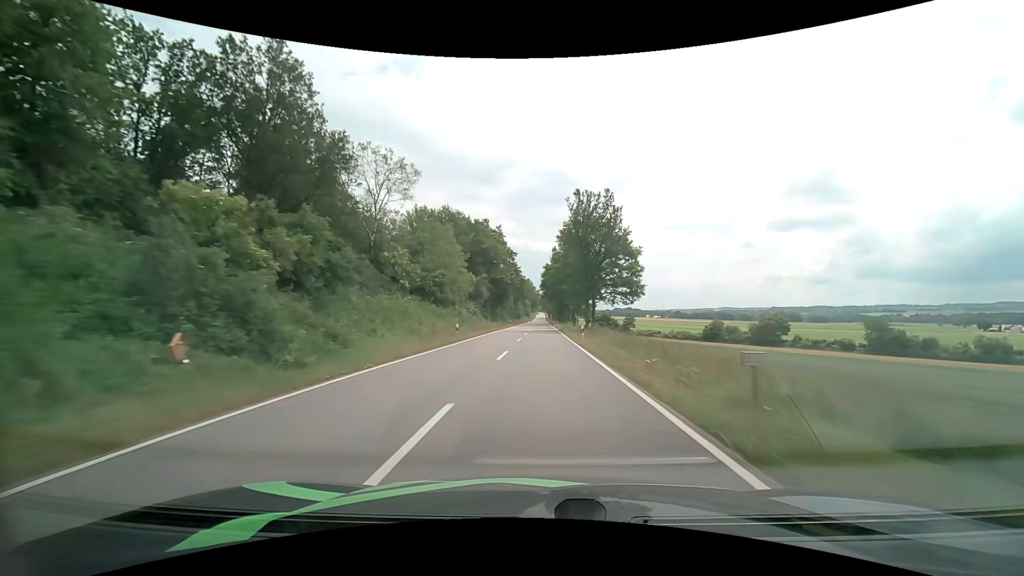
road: tertiary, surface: asphalt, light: Day
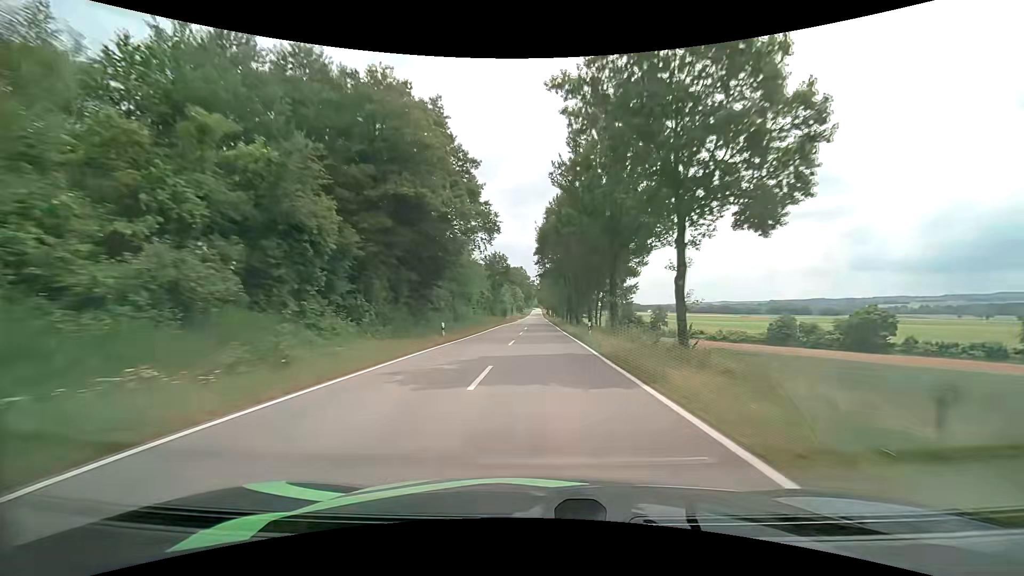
(+0.1, +56.5) m; 0°
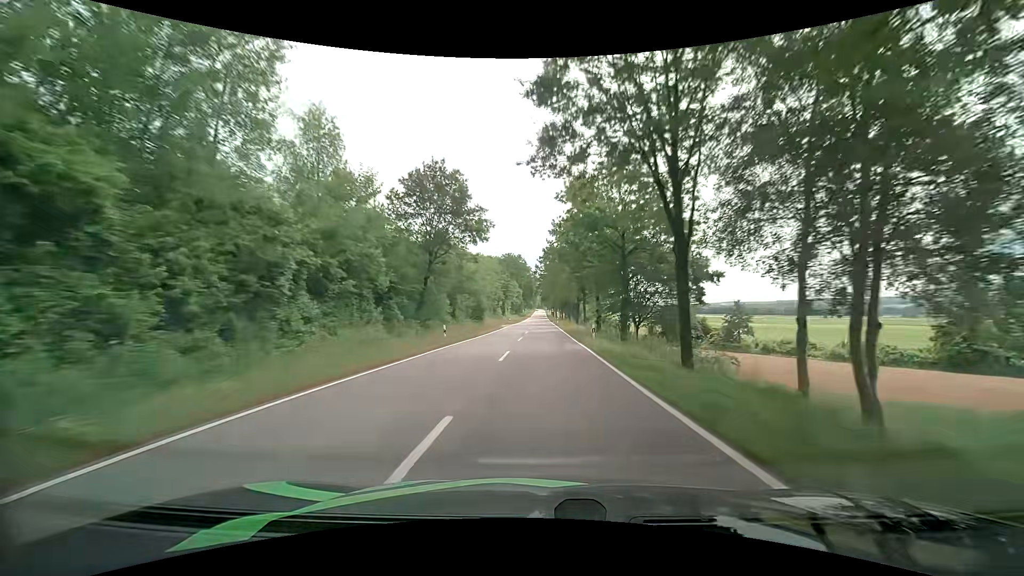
(+0.2, +56.0) m; 0°
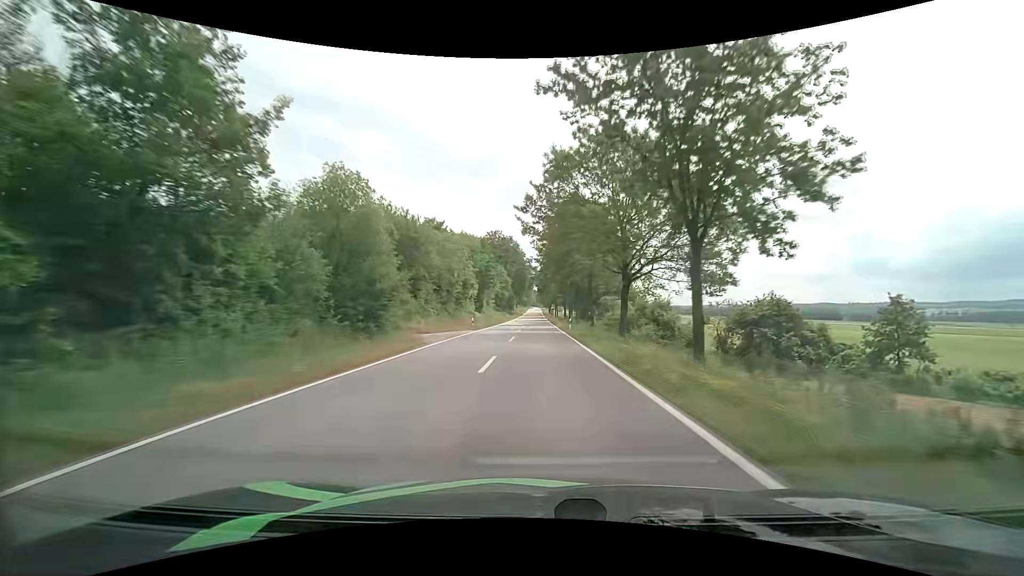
(0.0, +41.3) m; 0°
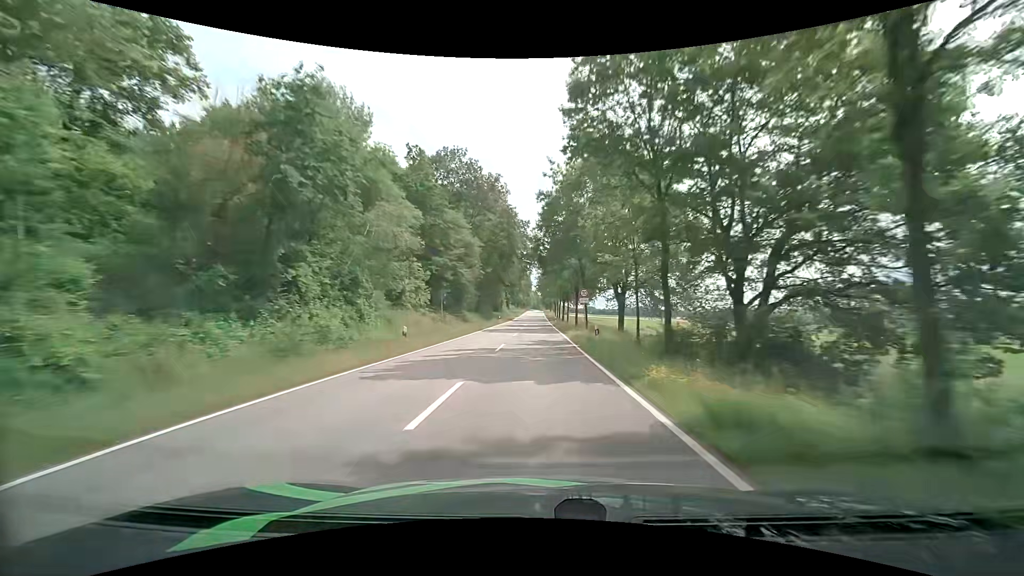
(-0.1, +67.3) m; 0°
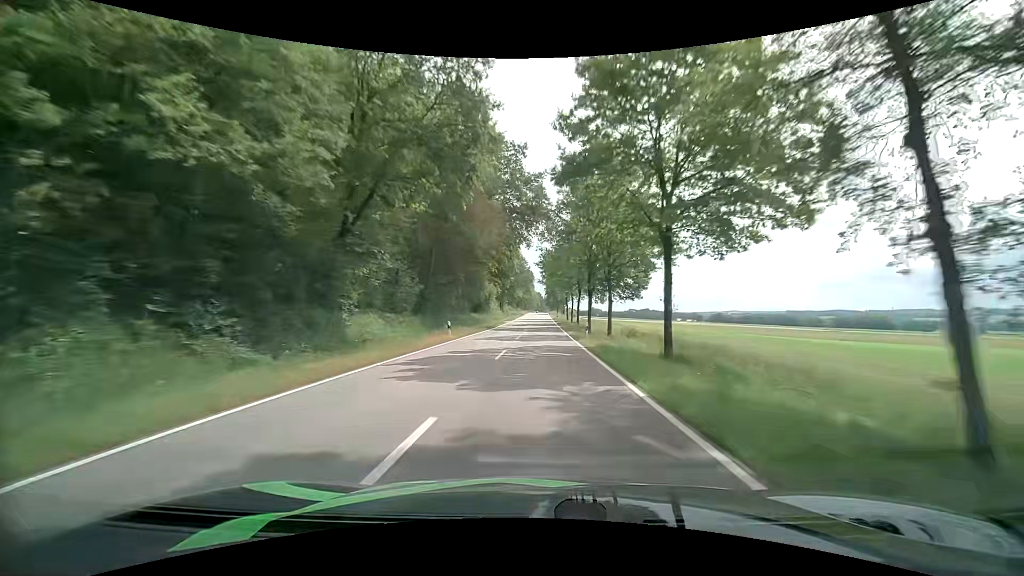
(0.0, +40.7) m; 0°
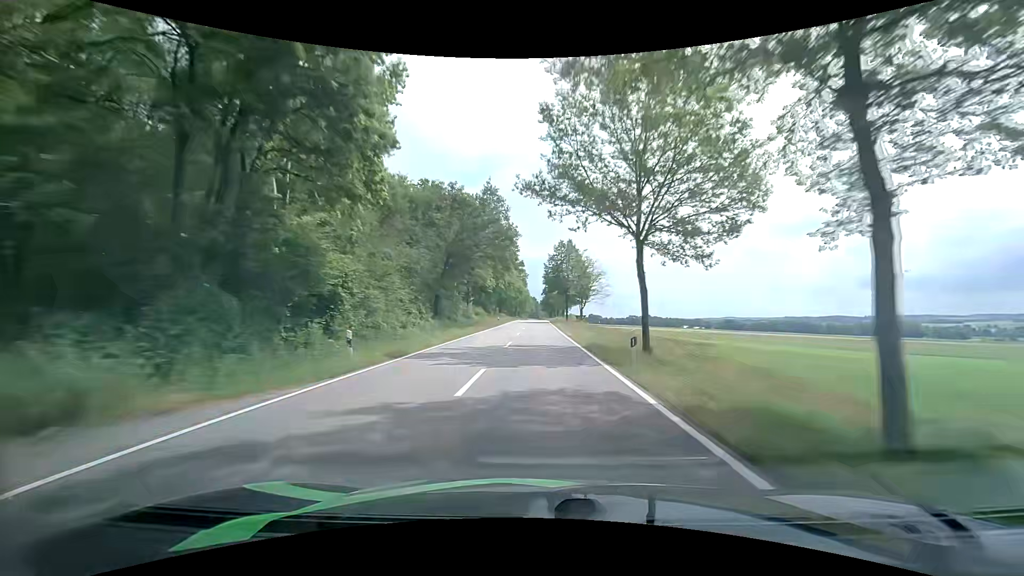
(0.0, +68.8) m; 0°
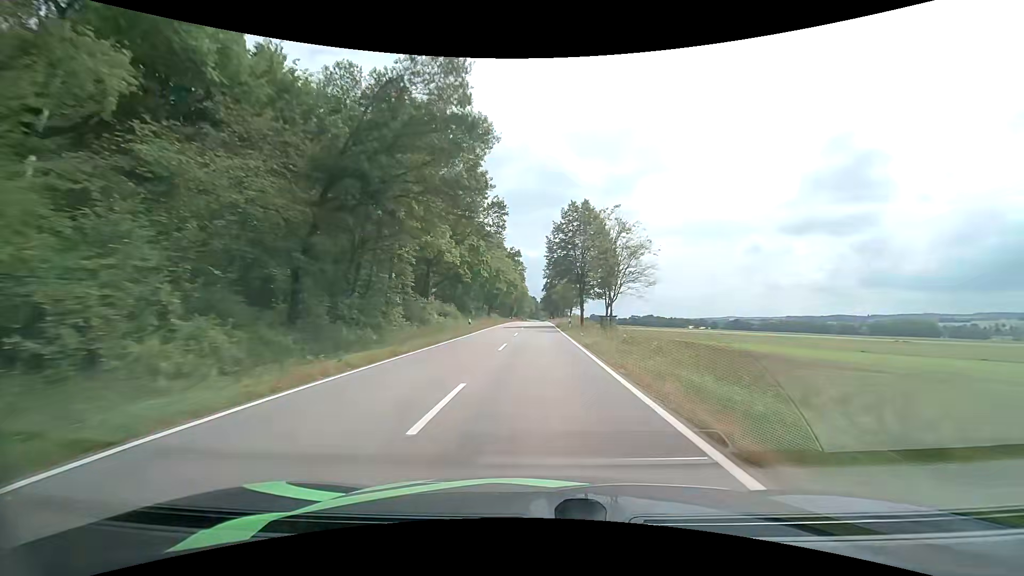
(0.0, +27.7) m; 0°
(0, +10) (0, +20) (0, +30) (0, +40) (0, +50) (0, +60) (0, +70) (0, +80) (0, +90) (0, +100) m
